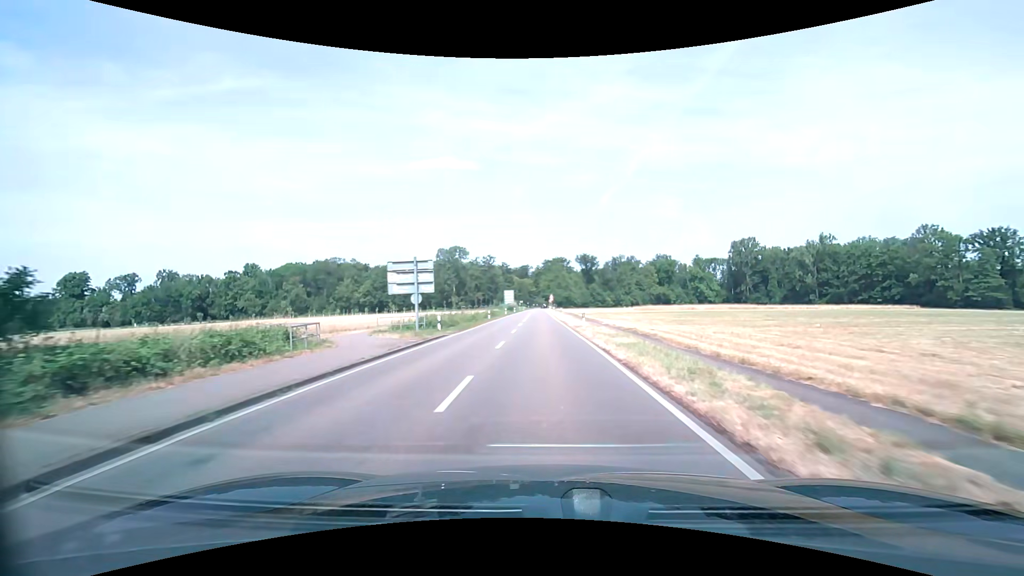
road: secondary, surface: asphalt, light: Day
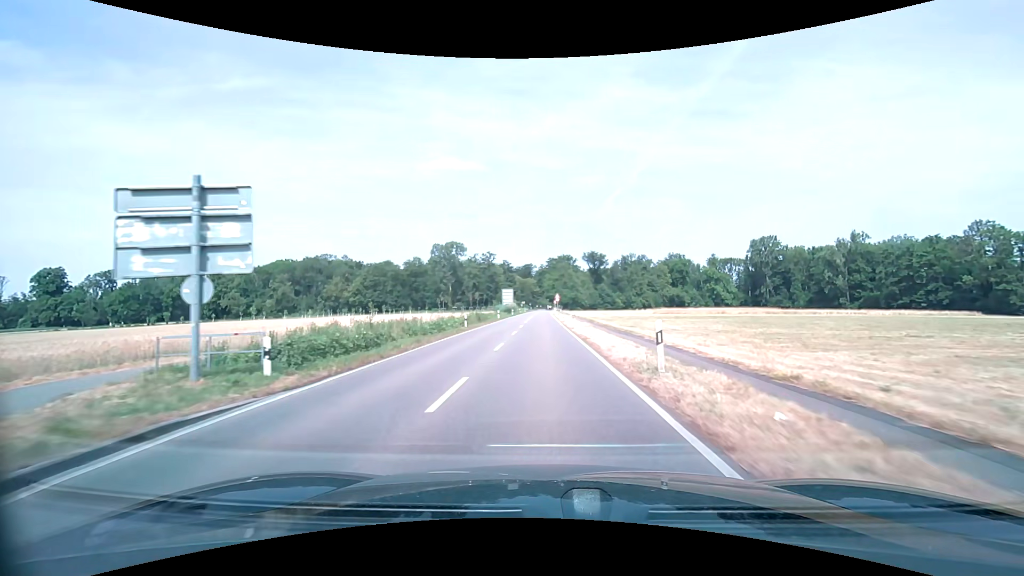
(0.0, +17.8) m; 0°
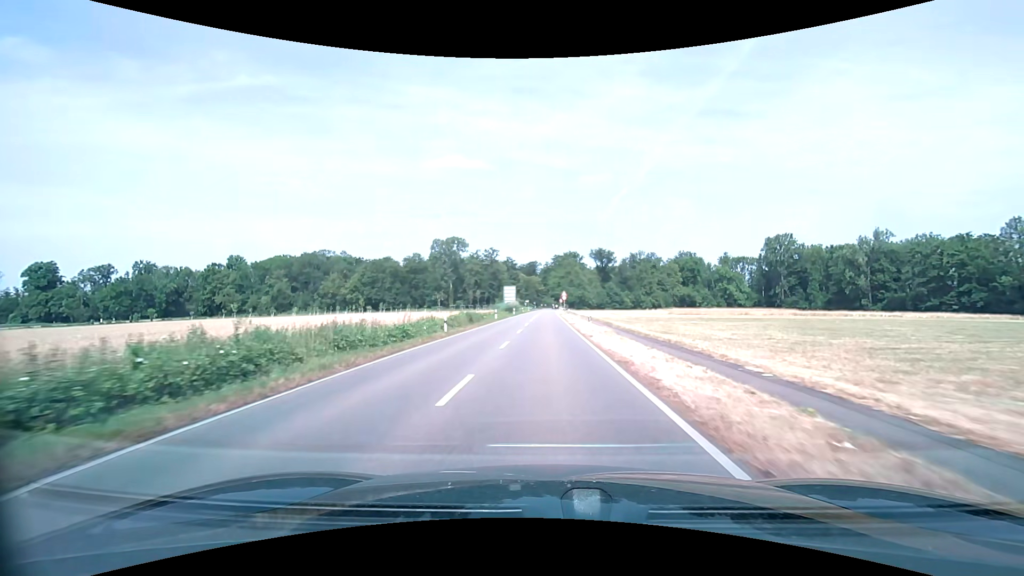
(-0.1, +8.9) m; -1°
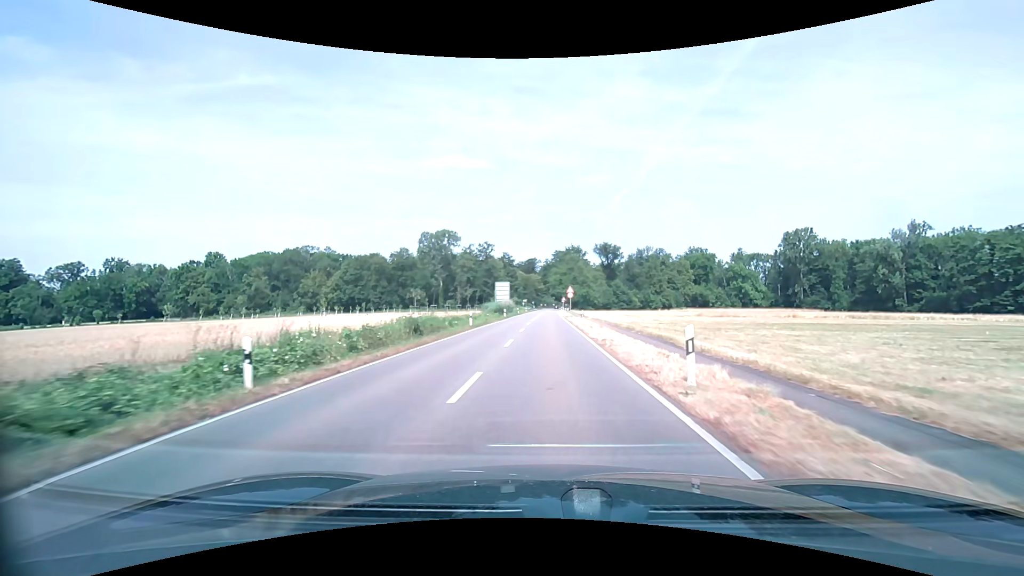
(0.0, +17.9) m; 0°
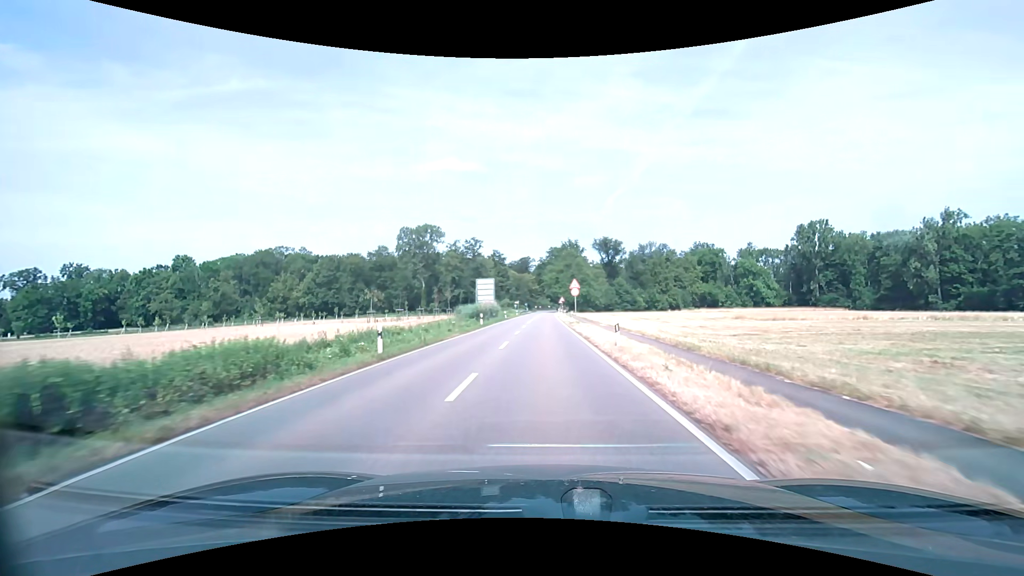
(+0.1, +17.9) m; +1°
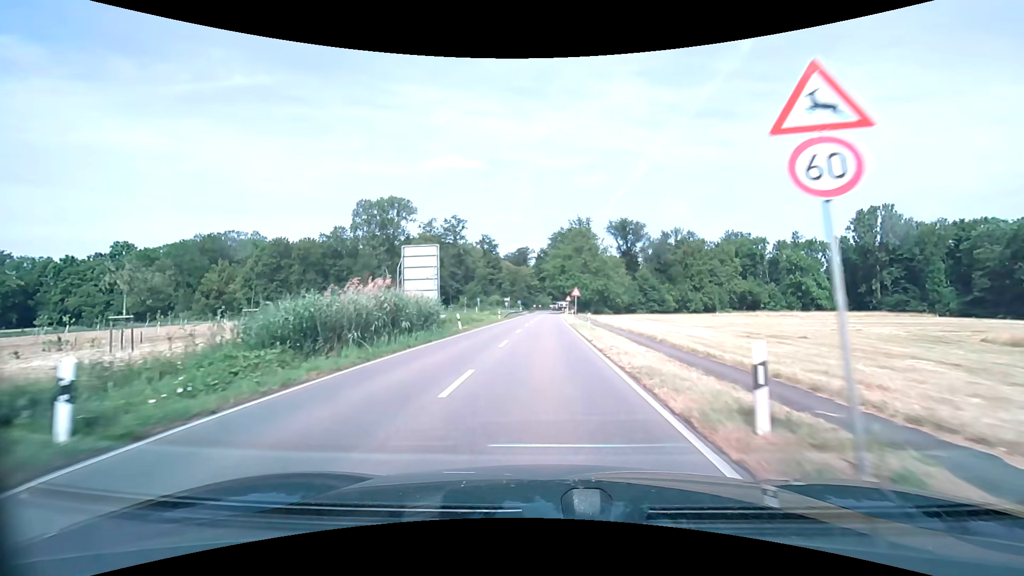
(0.0, +36.0) m; 0°
(0, +10) (0, +20) (0, +30) (0, +40) (0, +50) (0, +60) (0, +70) (+1, +80) (+1, +90) (+1, +100) m
